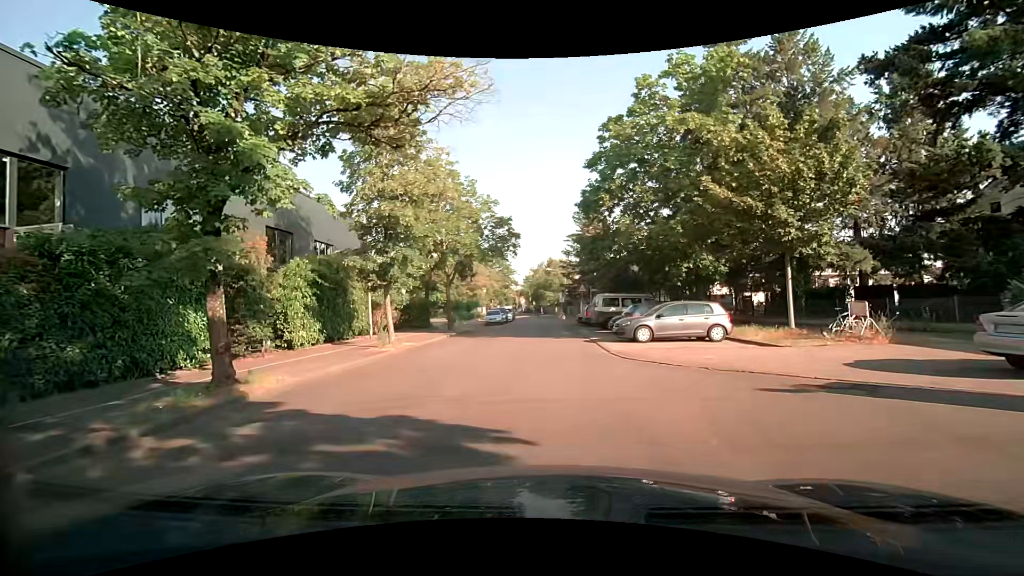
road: residential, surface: asphalt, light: Day
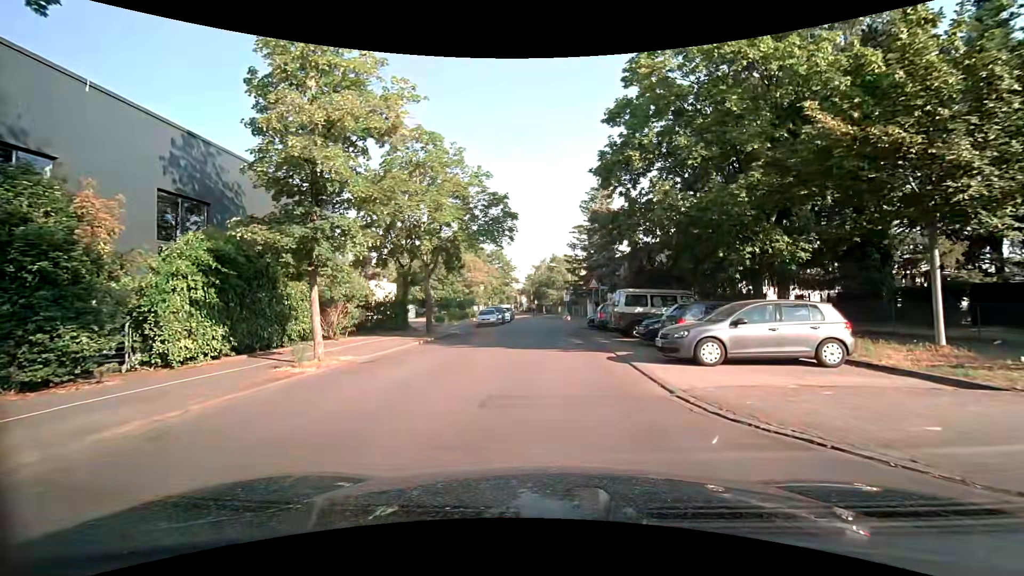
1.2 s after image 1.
(+0.1, +7.0) m; +1°
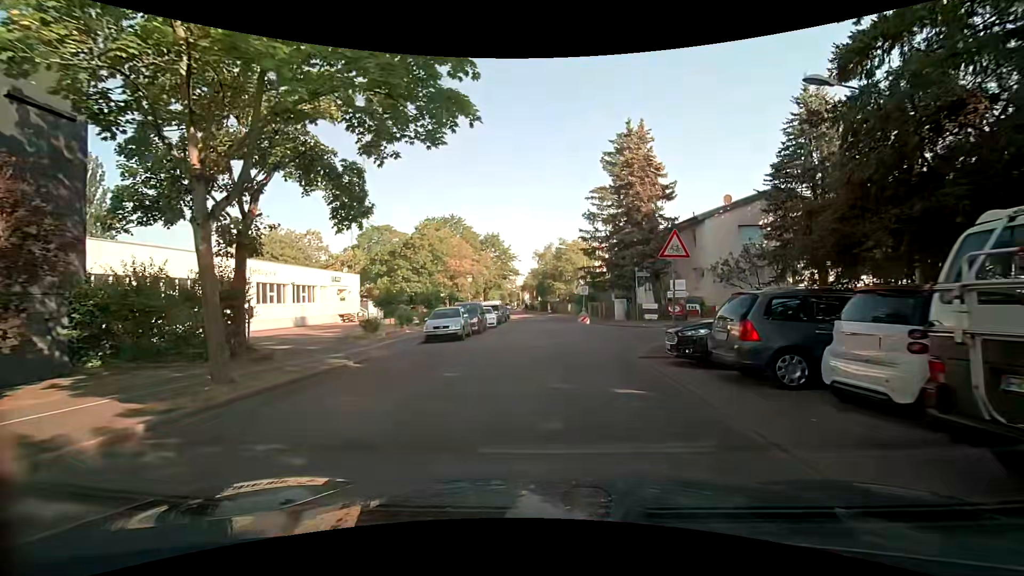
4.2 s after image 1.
(-0.1, +18.0) m; 0°
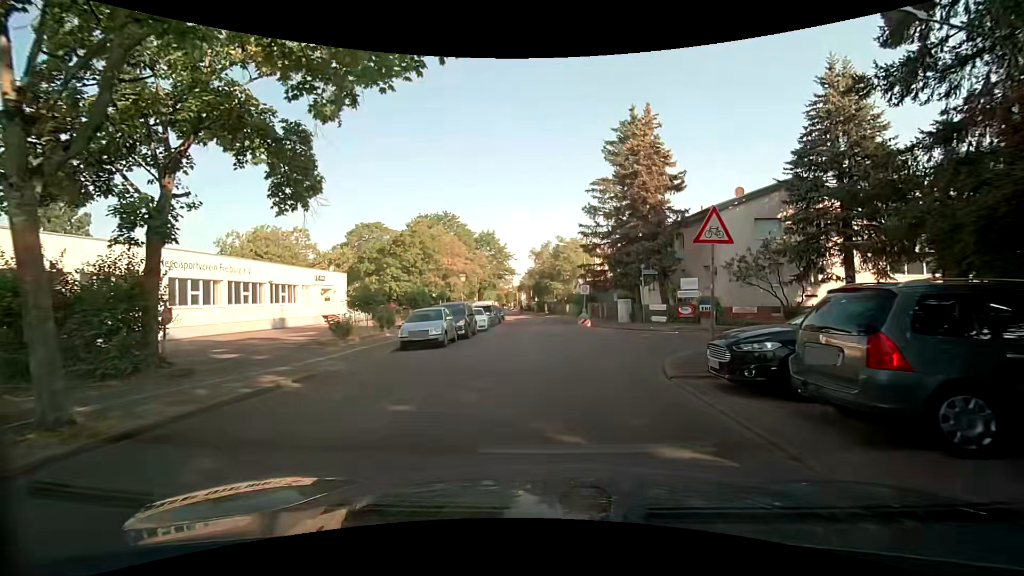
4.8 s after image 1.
(0.0, +3.1) m; 0°
(0, +10) (0, +20) (0, +30) (0, +40) (-1, +50) (-2, +60) (-3, +70) (-4, +80) (-5, +90) (-6, +100) m
